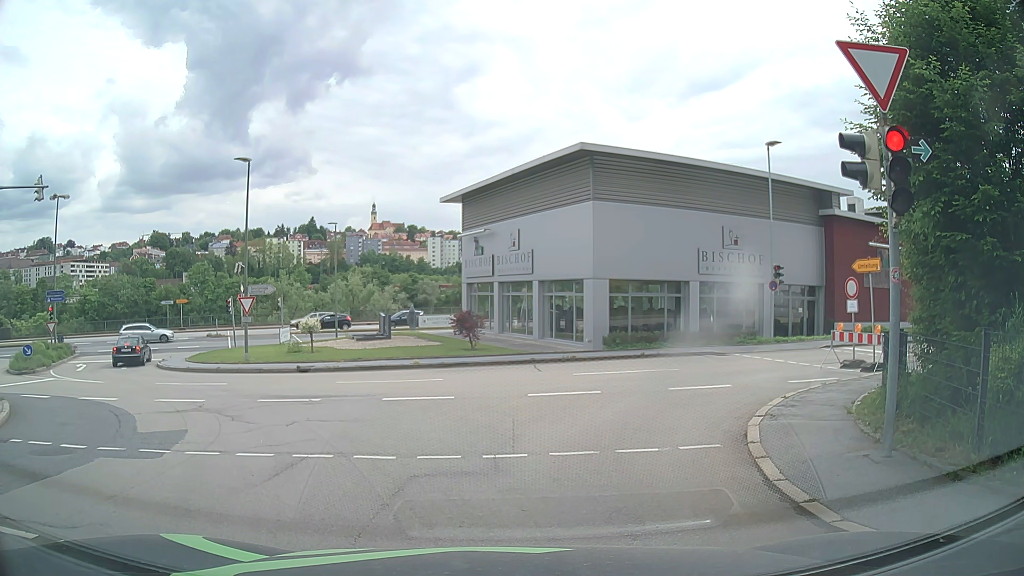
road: residential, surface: asphalt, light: Day
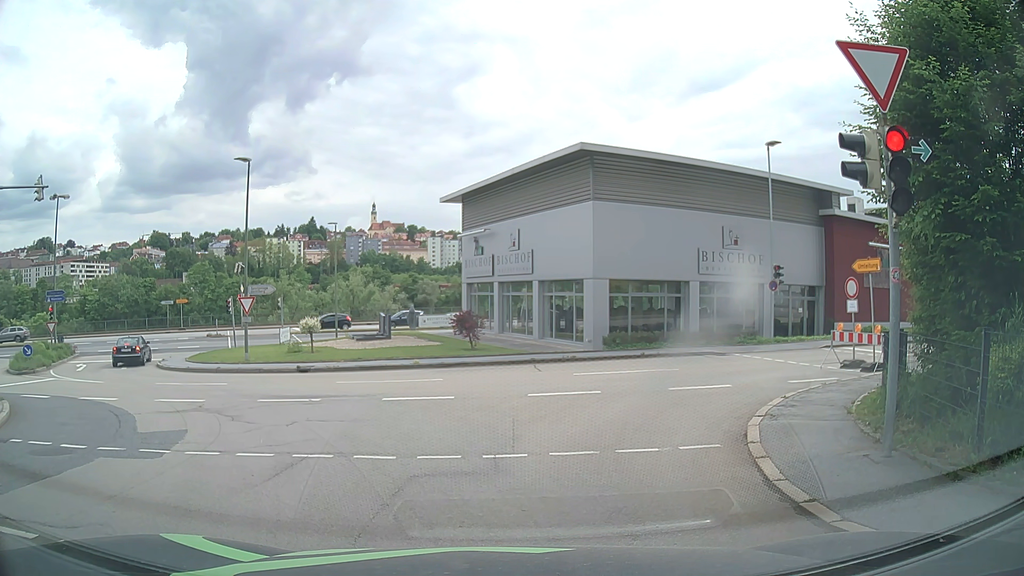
(0.0, 0.0) m; 0°
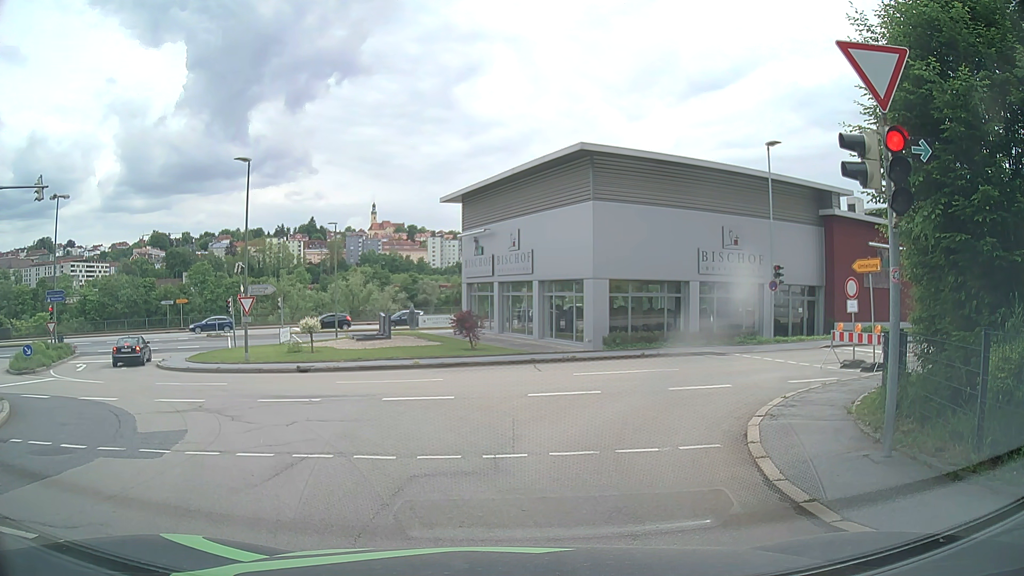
(0.0, 0.0) m; 0°
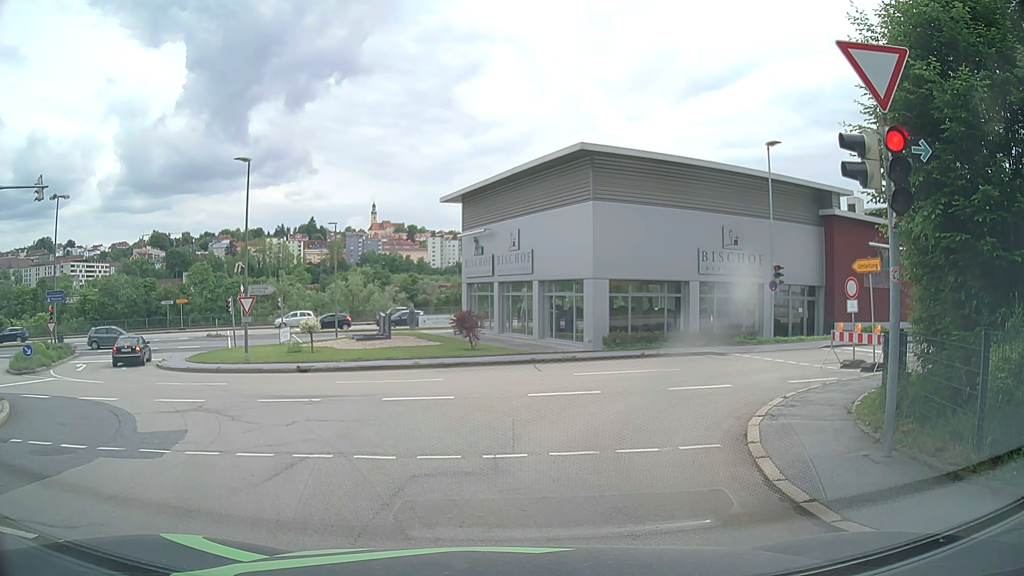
(0.0, 0.0) m; 0°
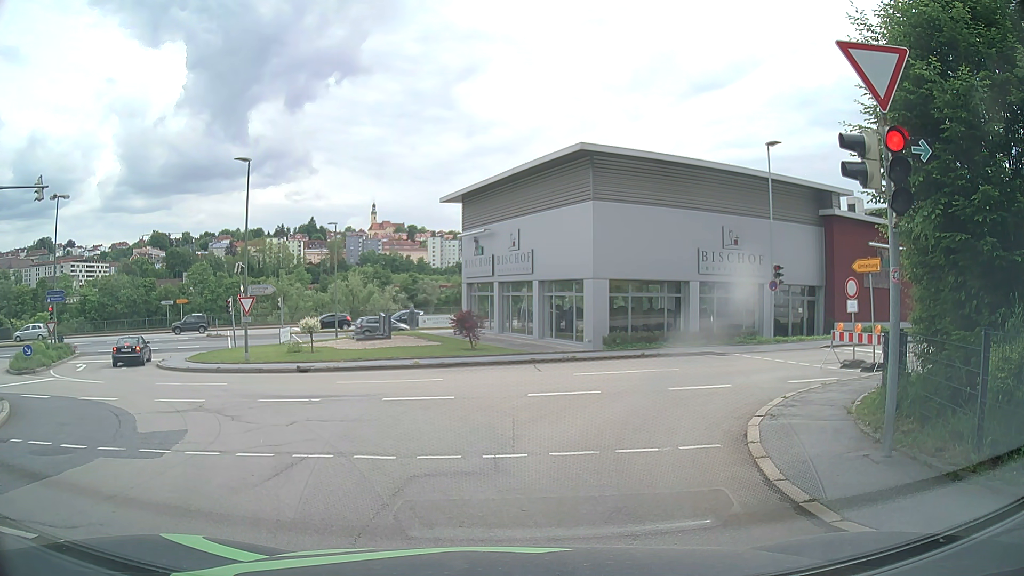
(0.0, 0.0) m; 0°
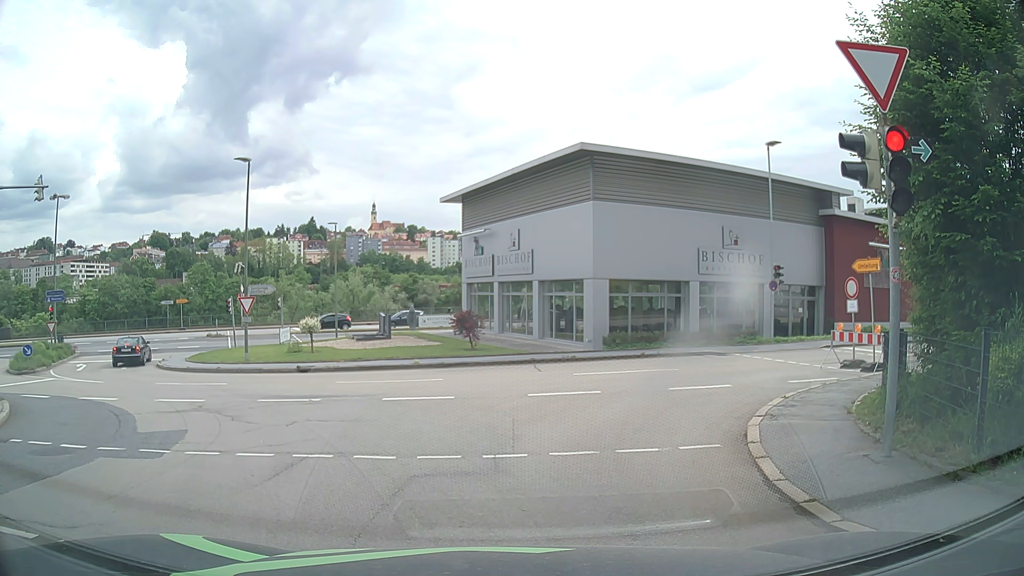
(0.0, 0.0) m; 0°
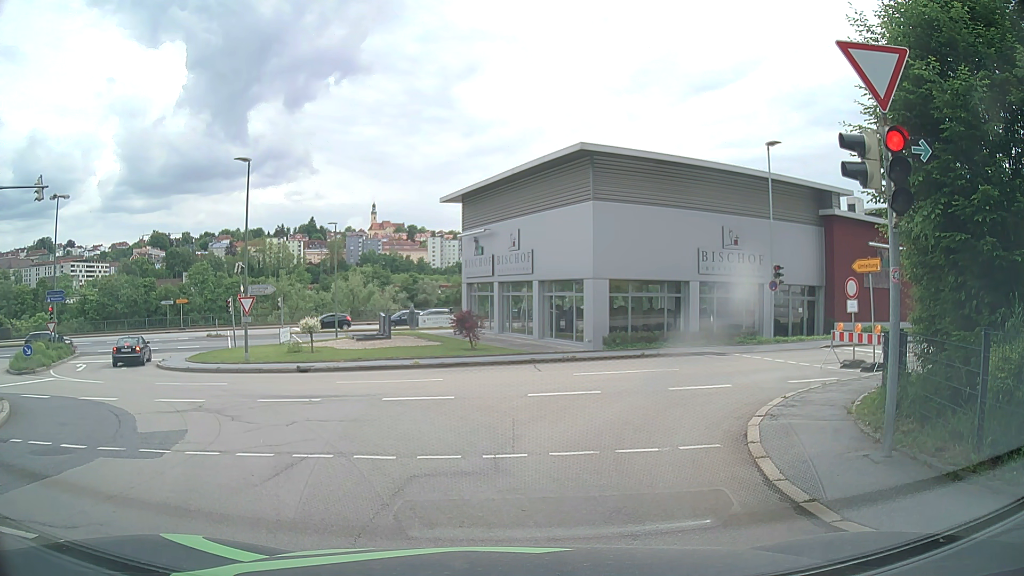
(0.0, 0.0) m; 0°
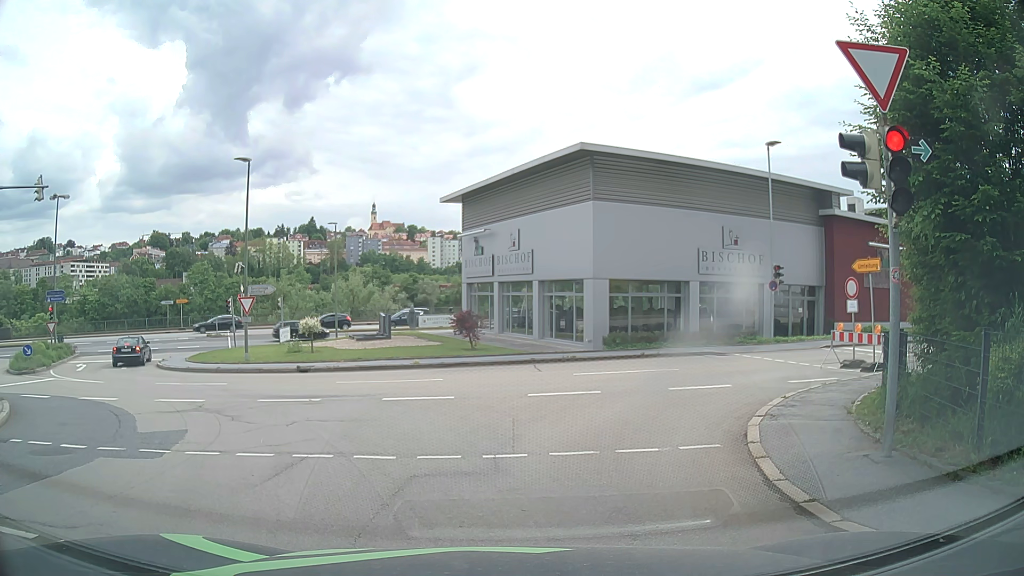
(0.0, 0.0) m; 0°
(-2, +10) (-8, +18) (-15, +24) (-20, +33) (-20, +43) (-13, +50) (-5, +55) (+5, +59) (+14, +63) (+23, +67) m
